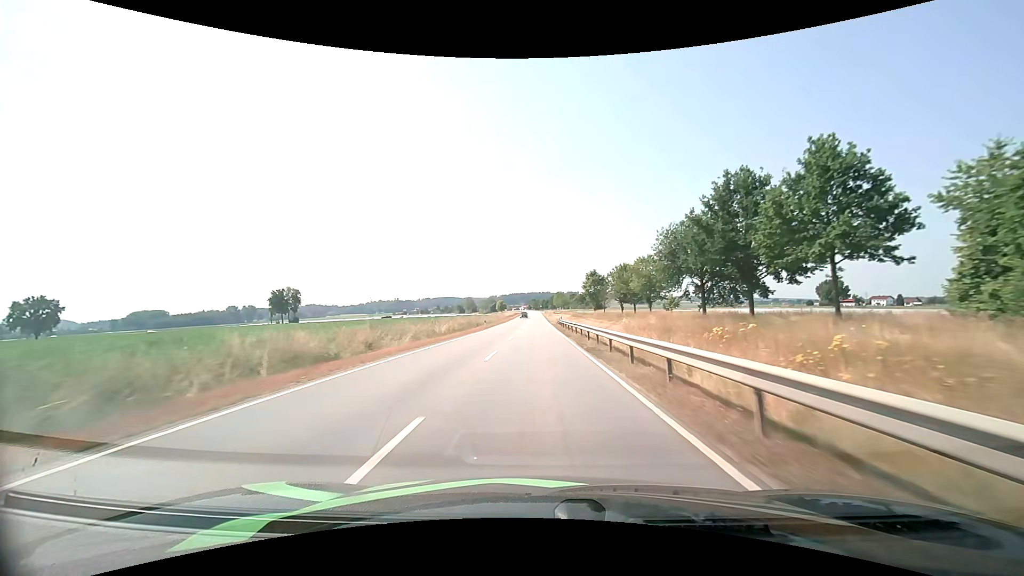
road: tertiary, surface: asphalt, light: Day
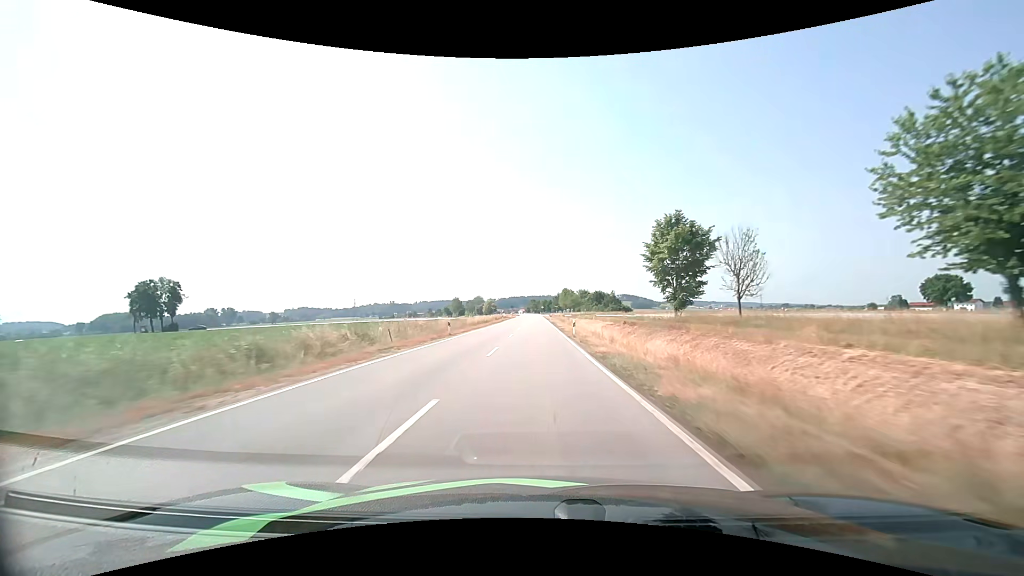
(-0.2, +71.8) m; 0°
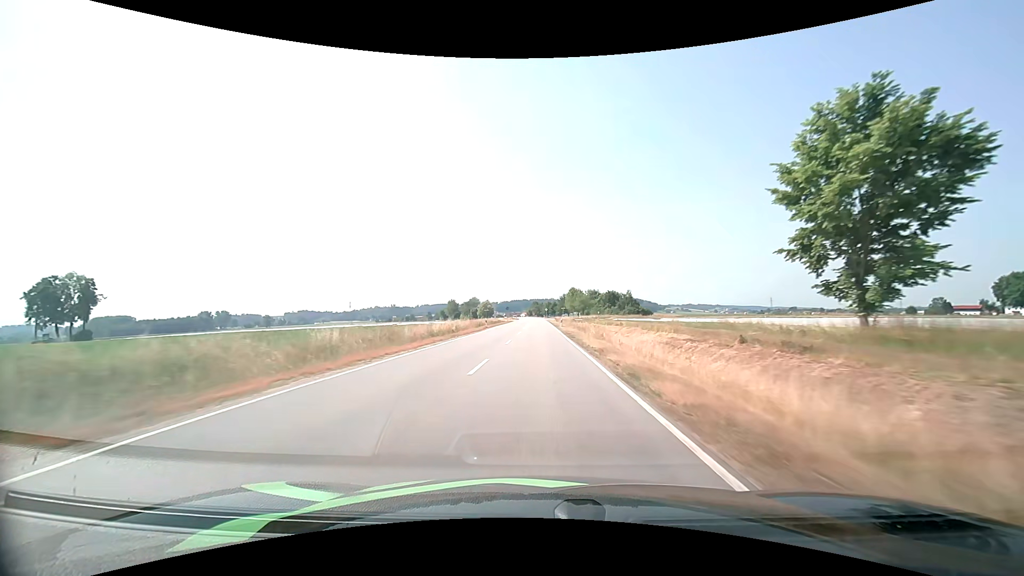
(0.0, +28.8) m; 0°
(0, +10) (0, +20) (0, +30) (0, +40) (0, +50) (0, +60) (0, +70) (0, +80) (0, +90) (0, +100) m
